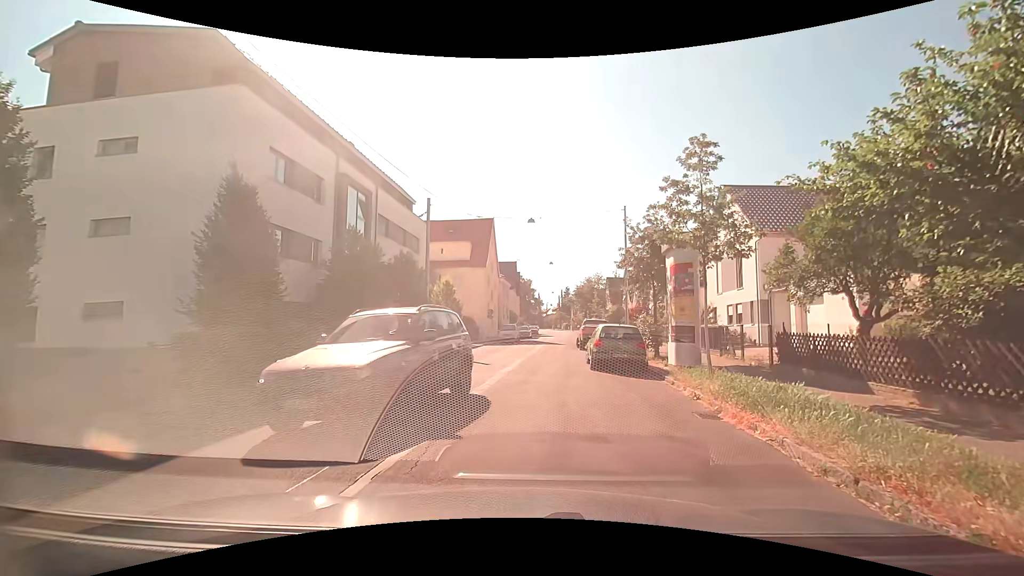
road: residential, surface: asphalt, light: Day
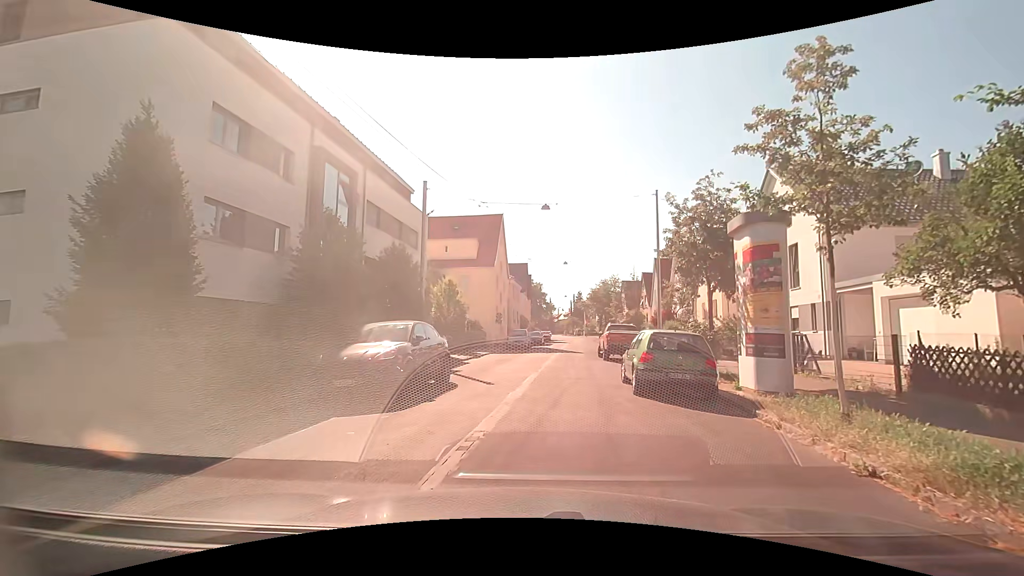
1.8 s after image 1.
(-0.1, +4.6) m; -2°
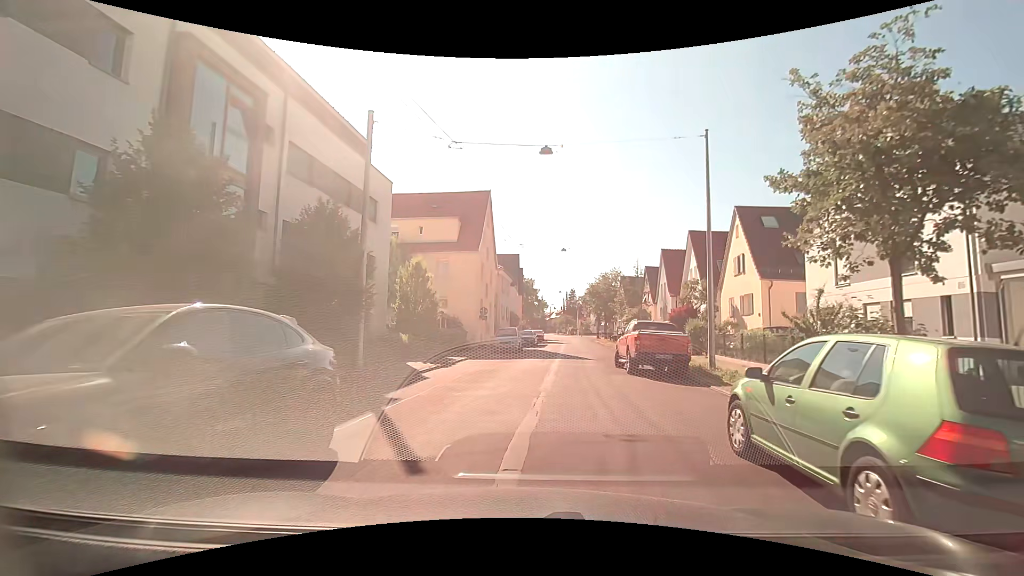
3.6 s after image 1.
(0.0, +7.9) m; +1°
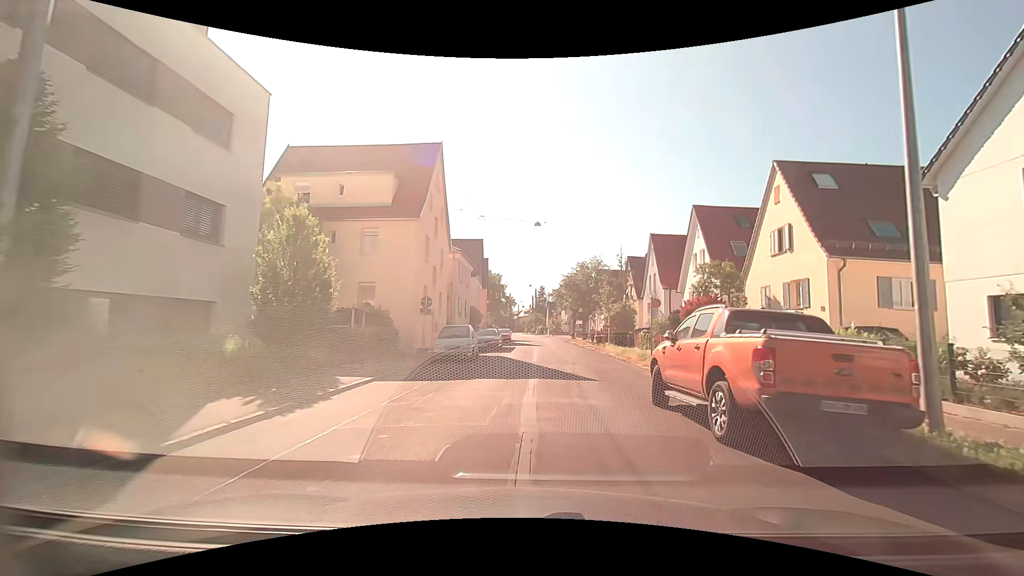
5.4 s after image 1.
(+0.3, +10.3) m; +3°
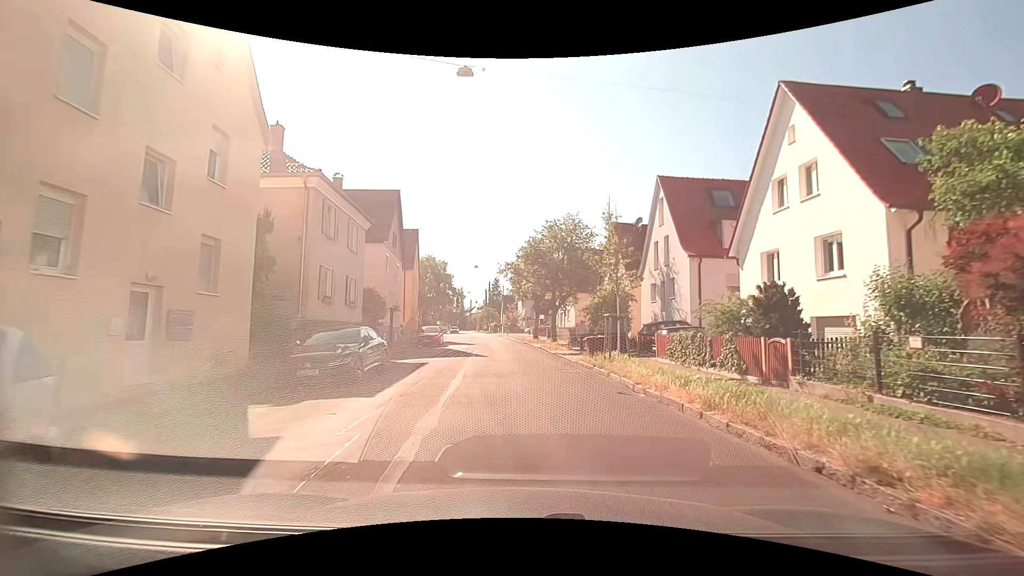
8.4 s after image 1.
(+1.1, +19.3) m; +6°
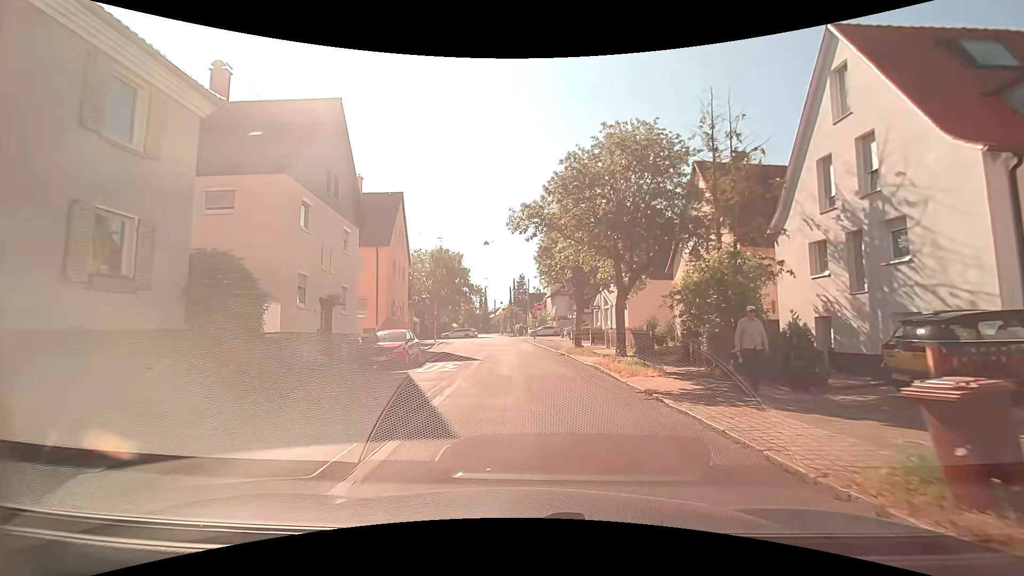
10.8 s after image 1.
(-0.3, +16.2) m; -3°
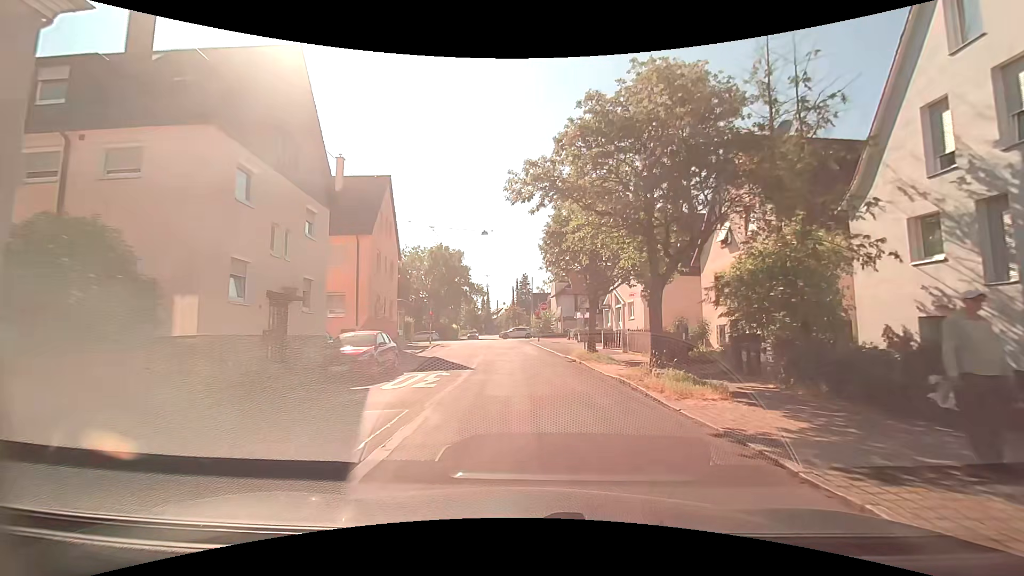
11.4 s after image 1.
(-0.1, +4.4) m; -1°
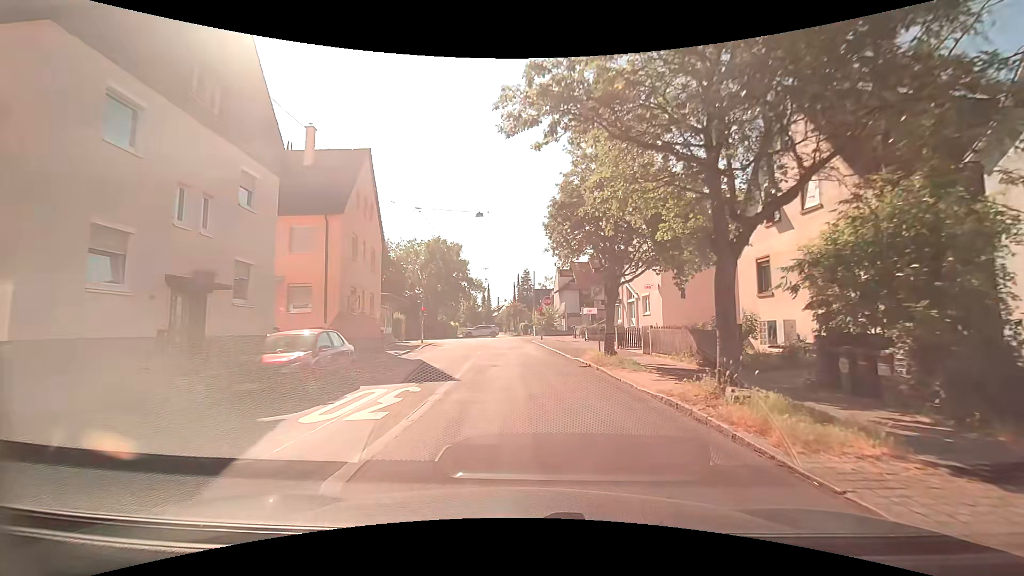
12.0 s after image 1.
(0.0, +4.5) m; 0°
(0, +10) (0, +20) (0, +30) (0, +40) (-1, +50) (+4, +58) (+14, +60) (+24, +62) (+34, +63) (+43, +64) m
